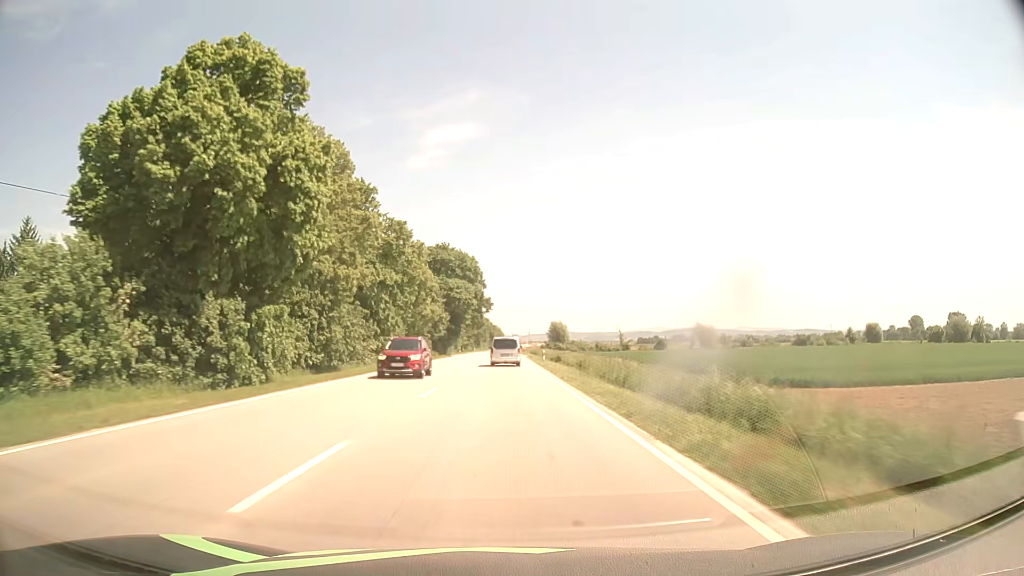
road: primary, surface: asphalt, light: Day
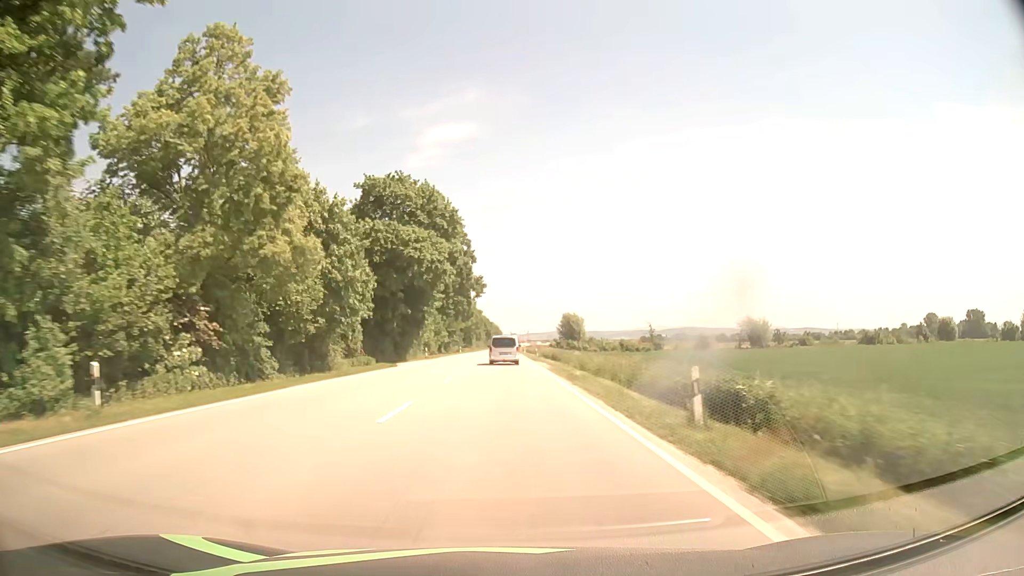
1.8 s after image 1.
(-0.1, +42.0) m; 0°
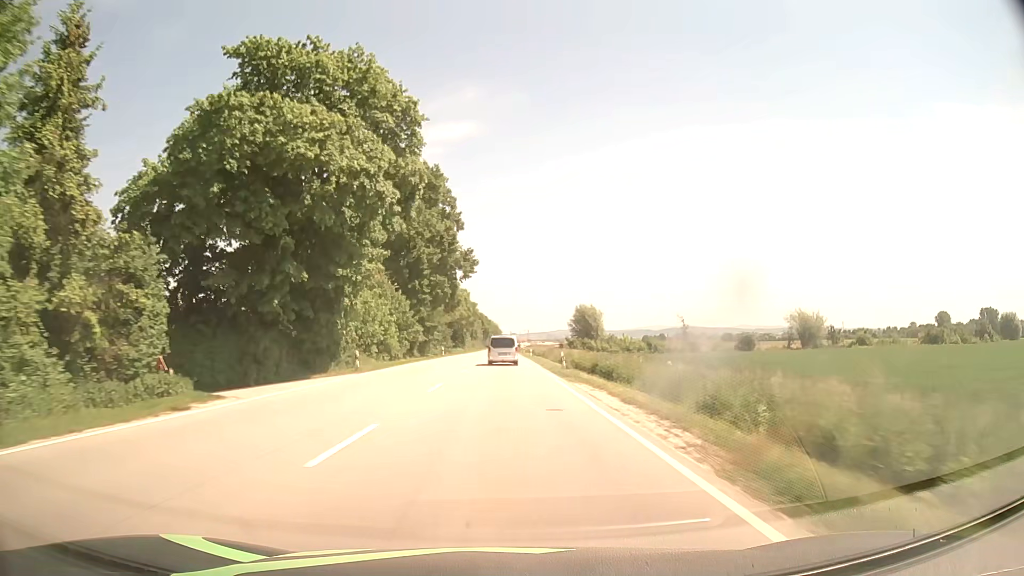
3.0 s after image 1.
(0.0, +28.1) m; 0°
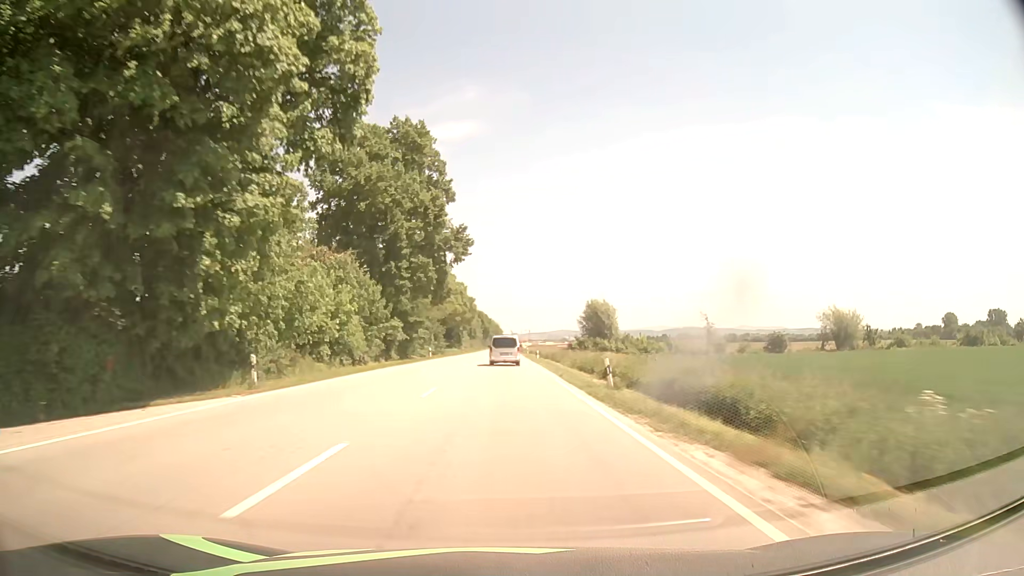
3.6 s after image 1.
(0.0, +14.0) m; 0°
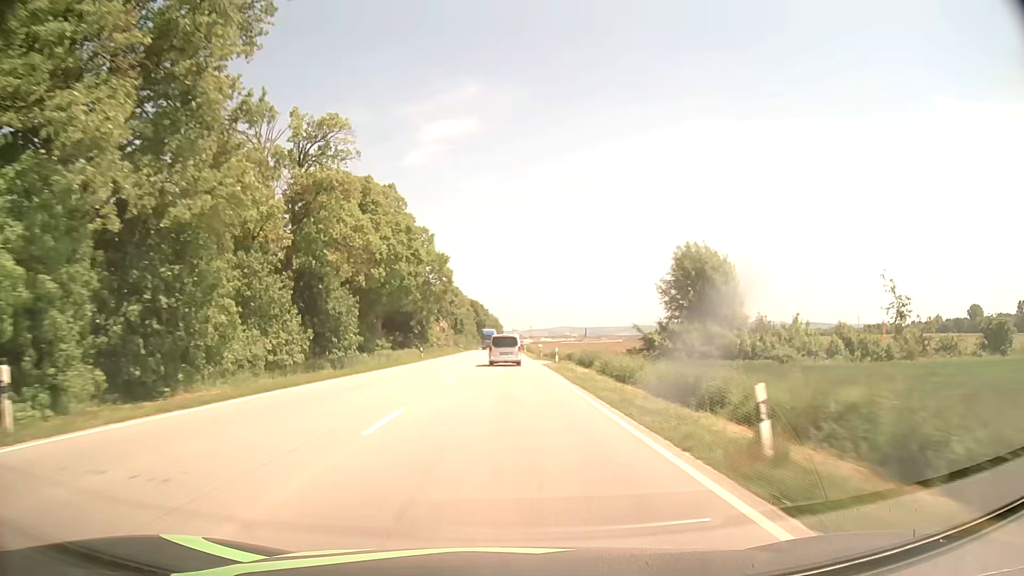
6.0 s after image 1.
(+0.5, +55.2) m; +1°
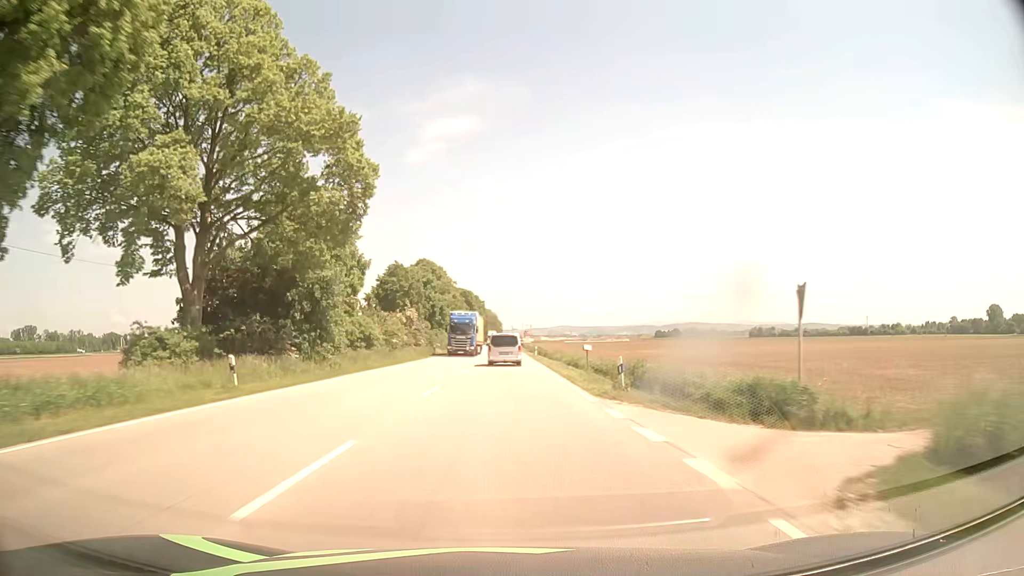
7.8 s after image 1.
(-0.2, +40.4) m; 0°
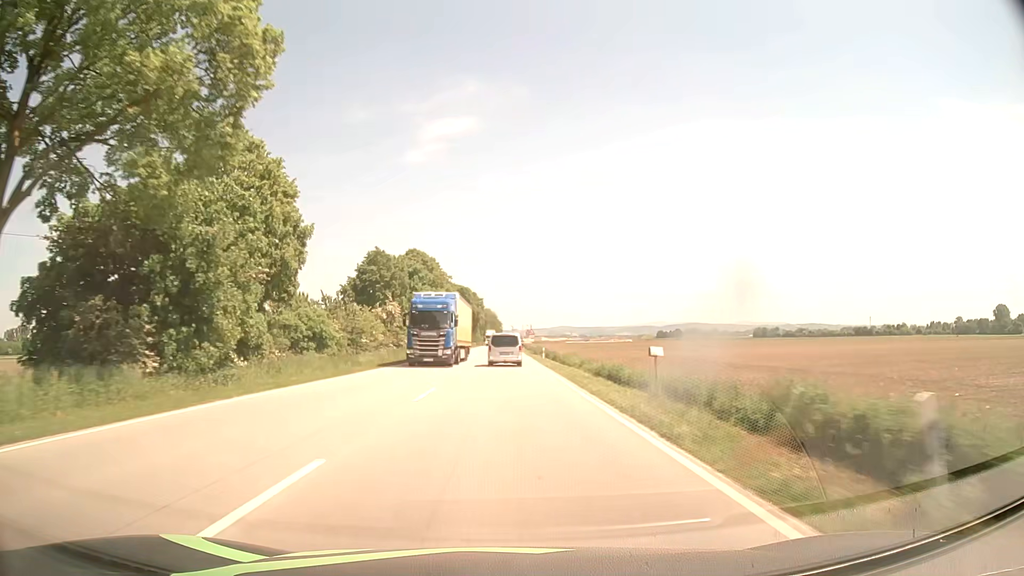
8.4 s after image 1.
(+0.1, +13.2) m; 0°
